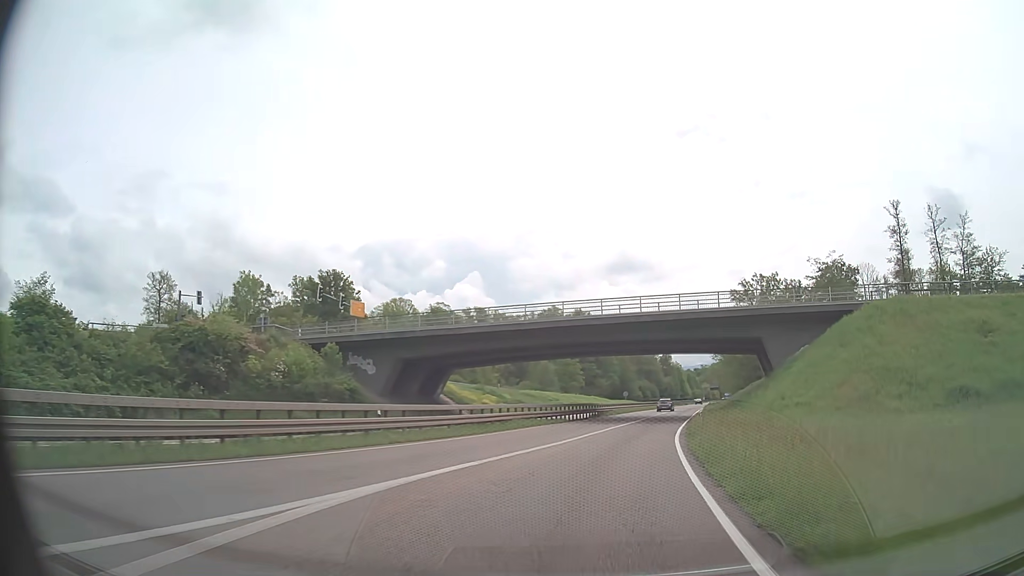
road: trunk_link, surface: asphalt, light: Day
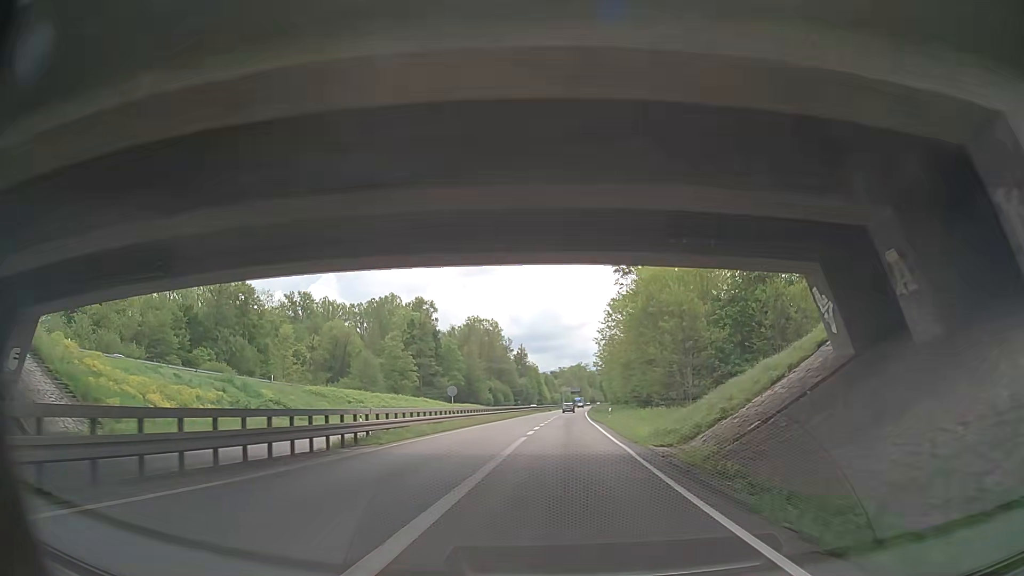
(+5.7, +38.4) m; +13°
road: trunk
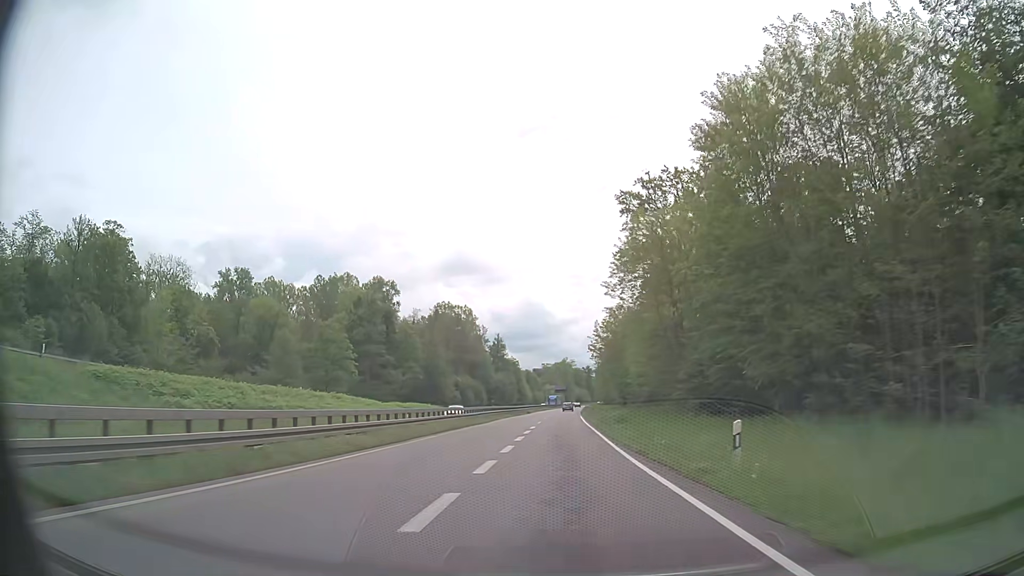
(+0.5, +35.0) m; +2°
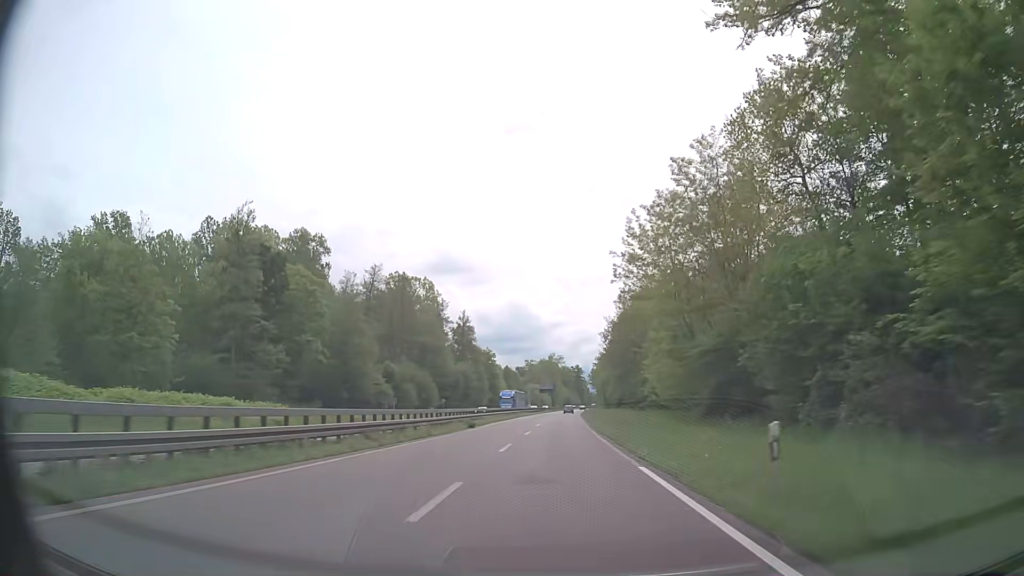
(+0.3, +53.5) m; +1°
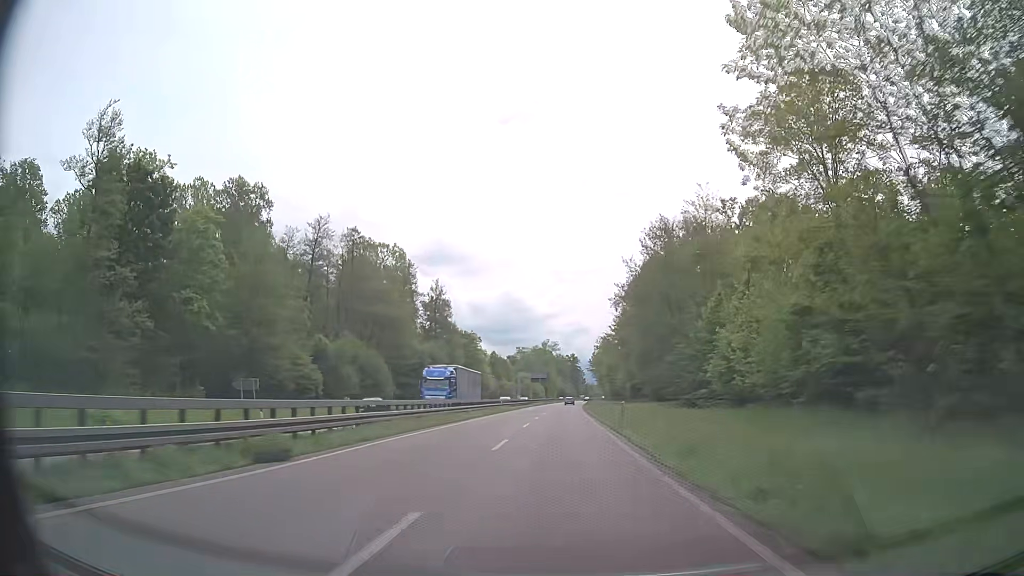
(0.0, +29.2) m; 0°
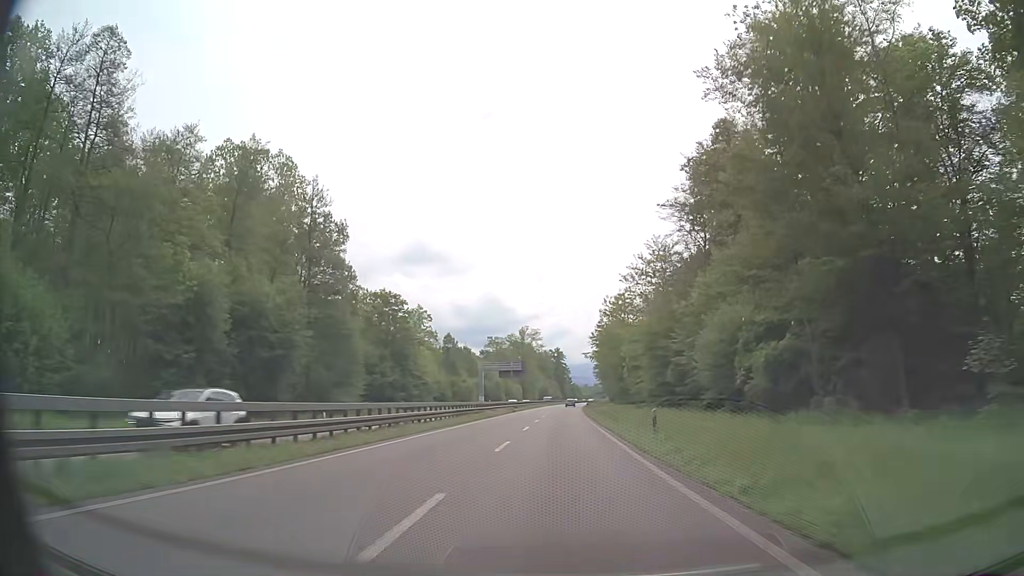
(+0.5, +60.3) m; +1°
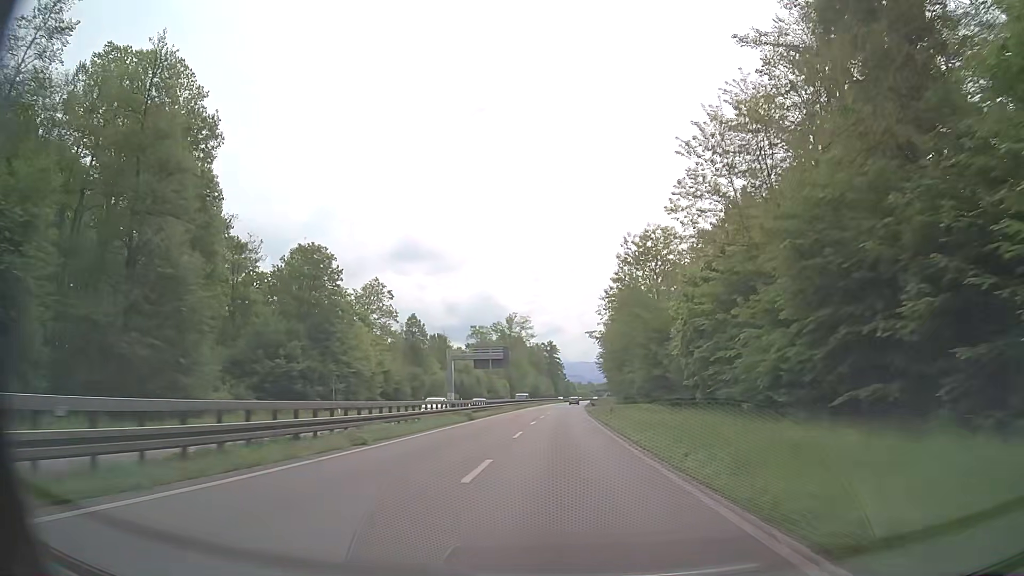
(+0.1, +30.8) m; 0°
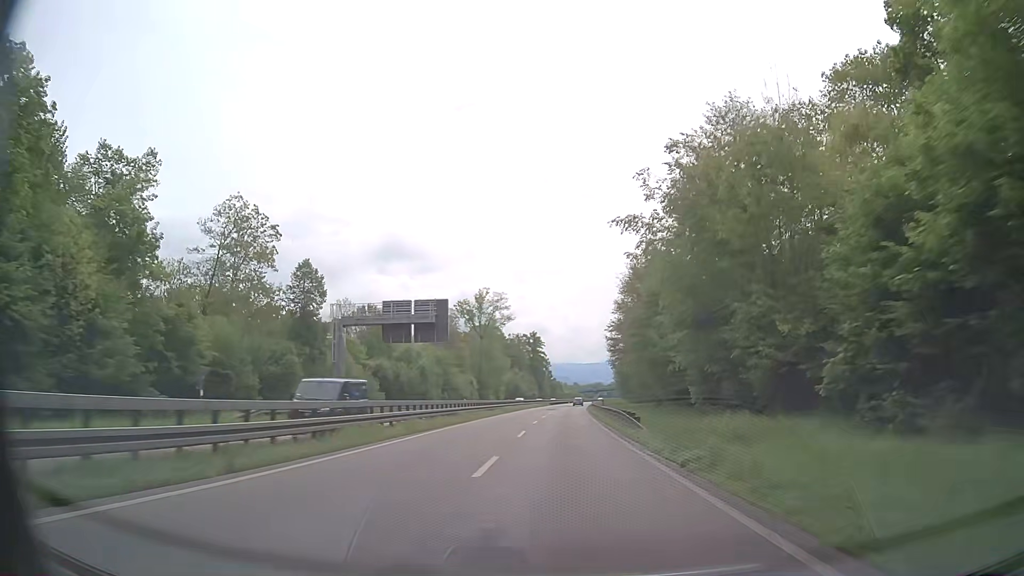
(+0.7, +47.1) m; +2°
(0, +10) (0, +20) (0, +30) (0, +40) (+1, +50) (+1, +60) (+1, +70) (+2, +80) (+2, +90) (+3, +100) m
